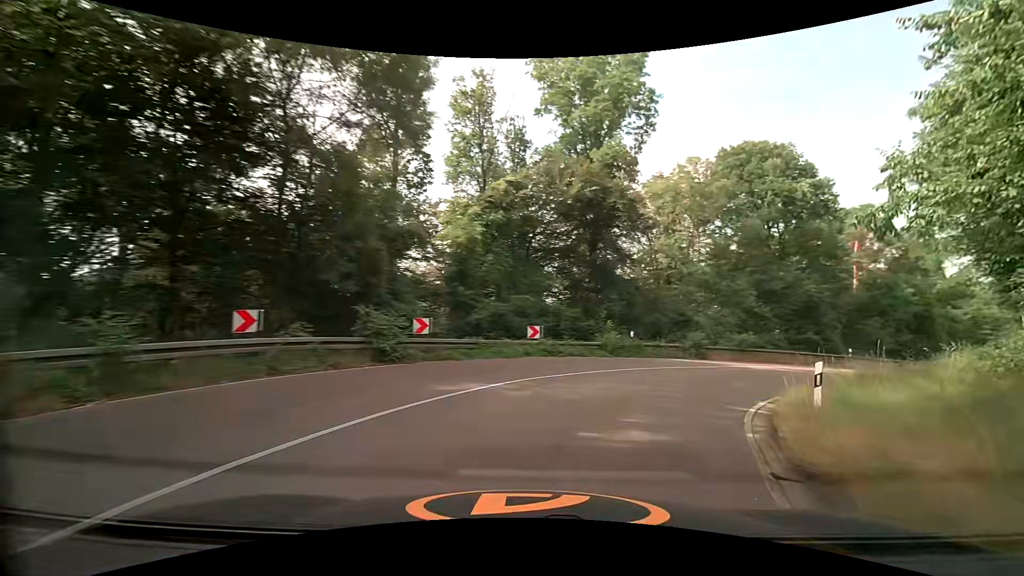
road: secondary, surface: asphalt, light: Day
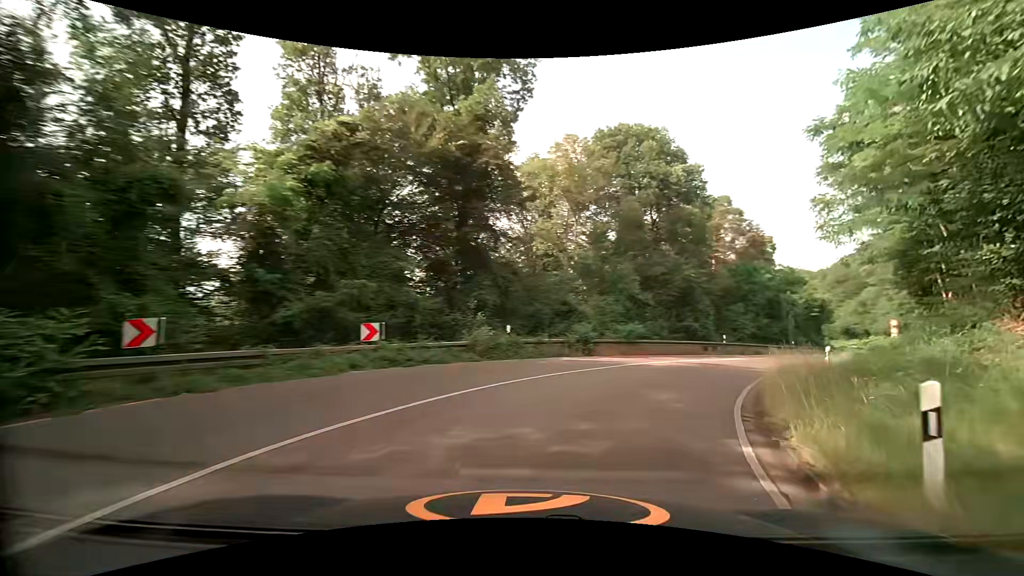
(+0.8, +6.3) m; +14°
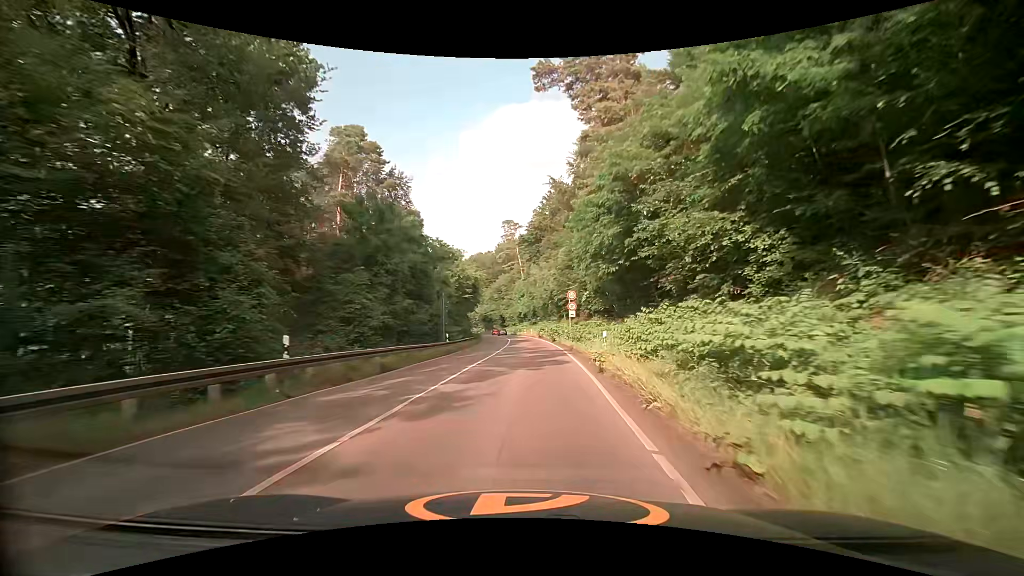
(+11.4, +25.3) m; +39°
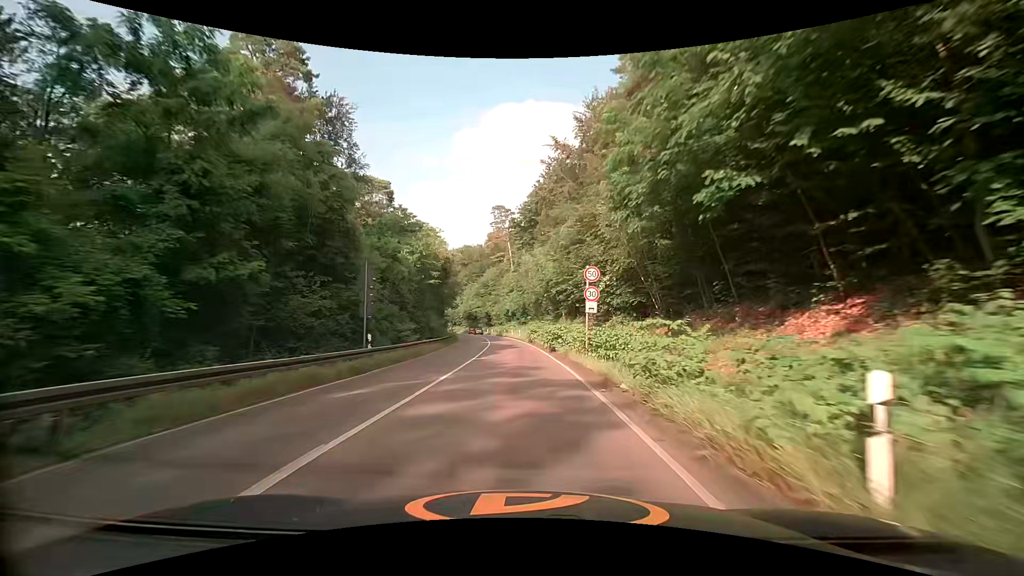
(+0.1, +15.4) m; 0°
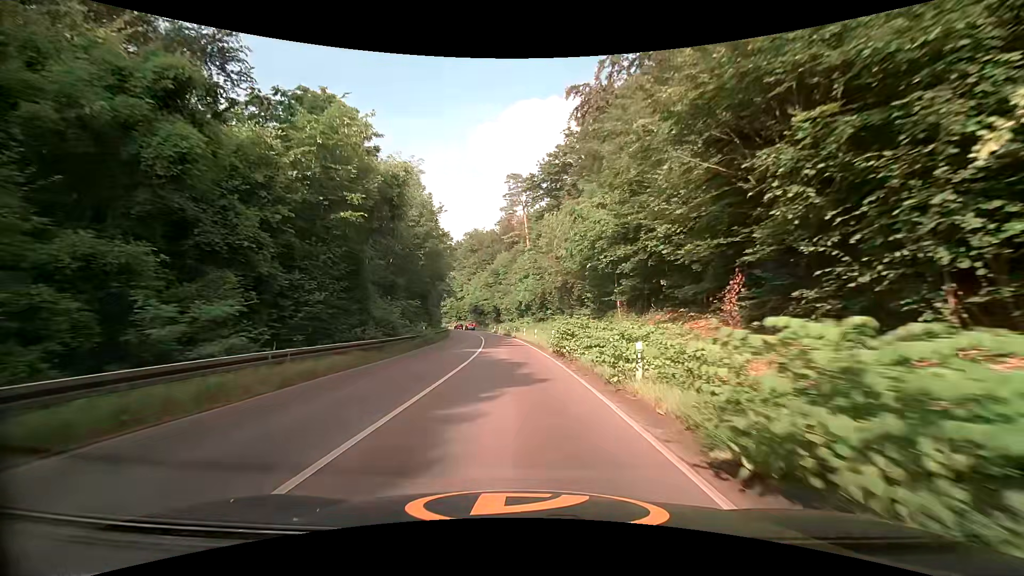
(-0.3, +22.8) m; -2°
